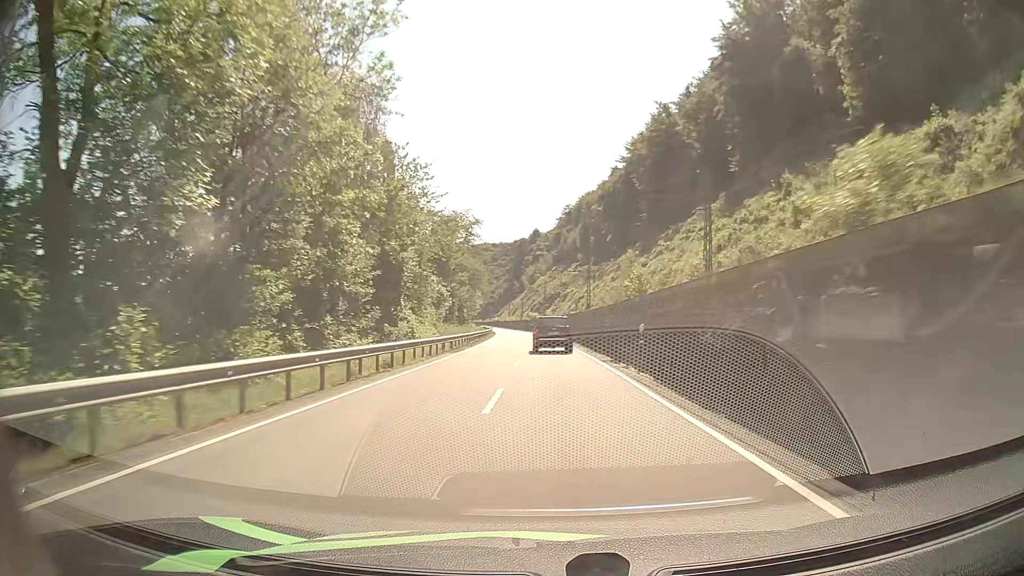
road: primary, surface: asphalt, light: Day
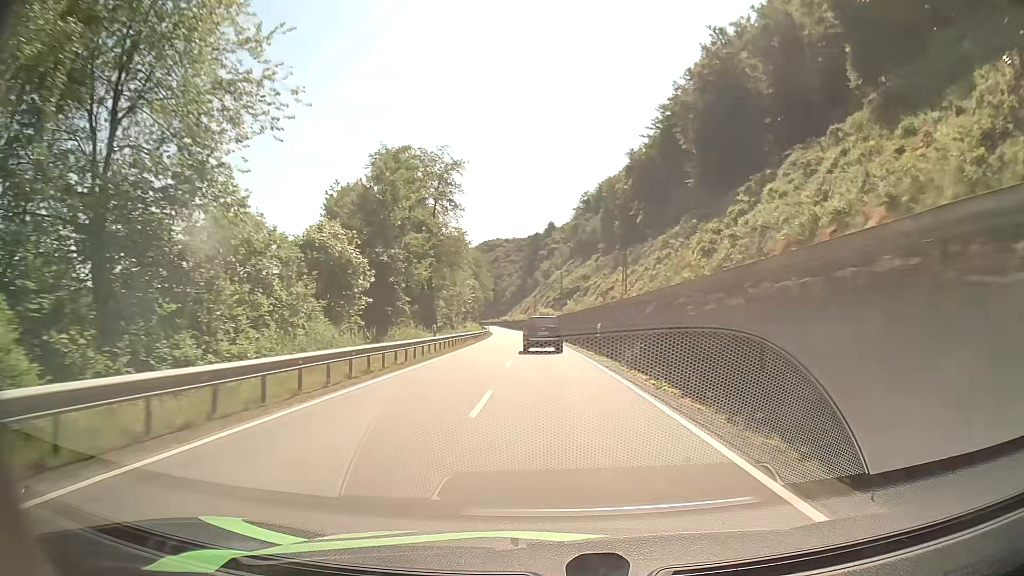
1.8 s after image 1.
(-0.4, +36.6) m; -1°
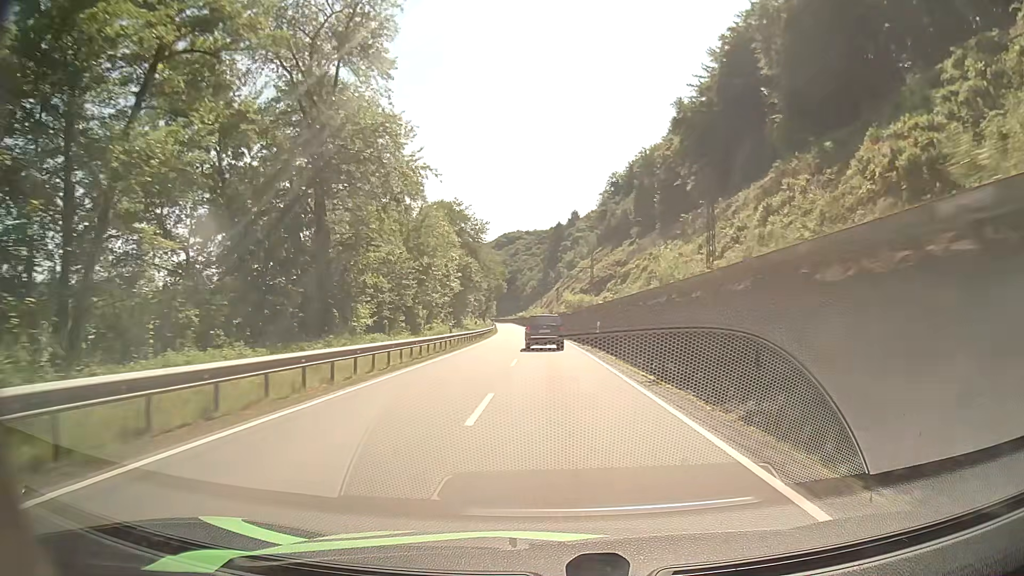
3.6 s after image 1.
(-0.9, +36.3) m; -2°
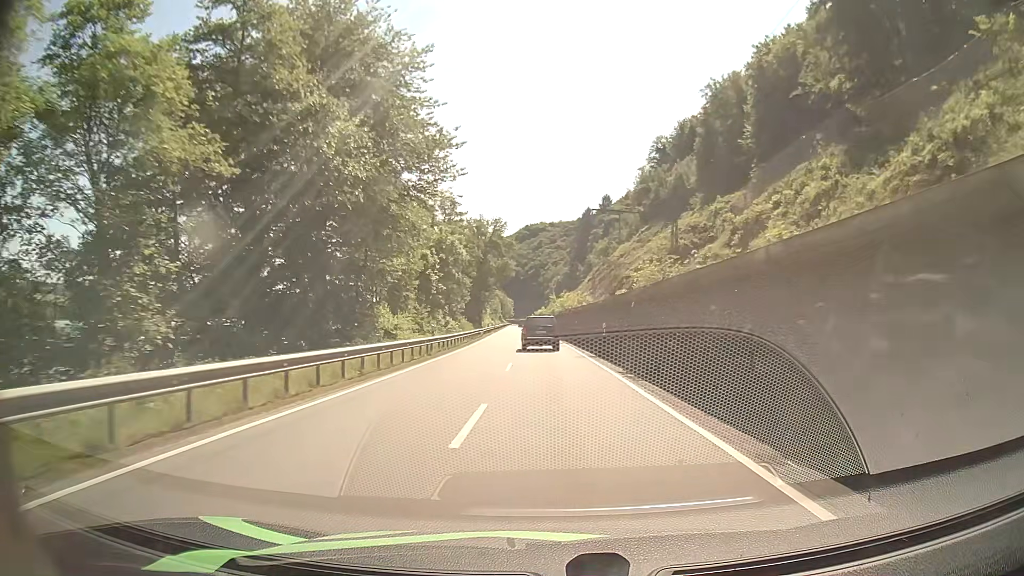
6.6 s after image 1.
(-1.5, +61.4) m; -2°
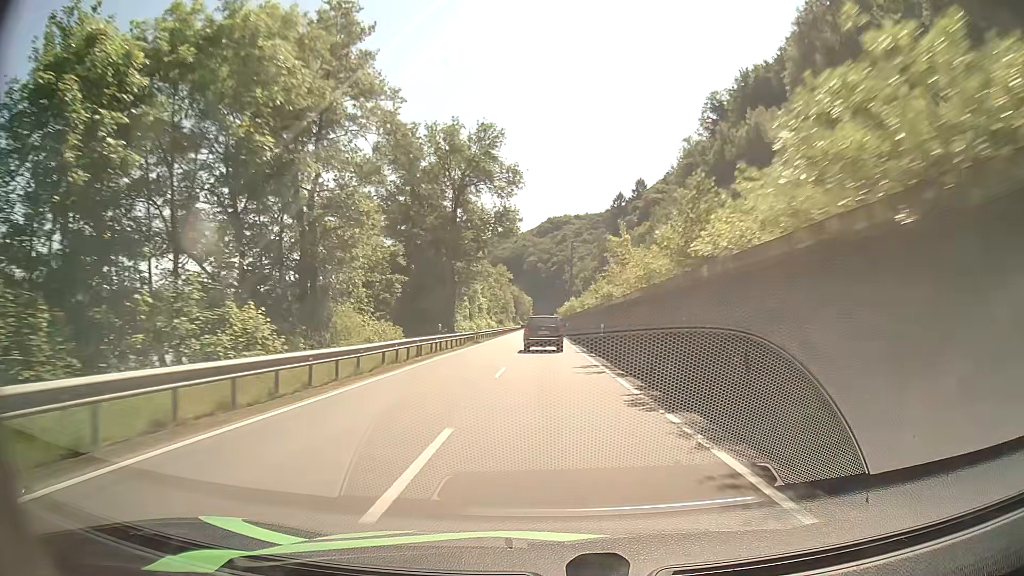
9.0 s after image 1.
(-0.8, +50.4) m; -2°
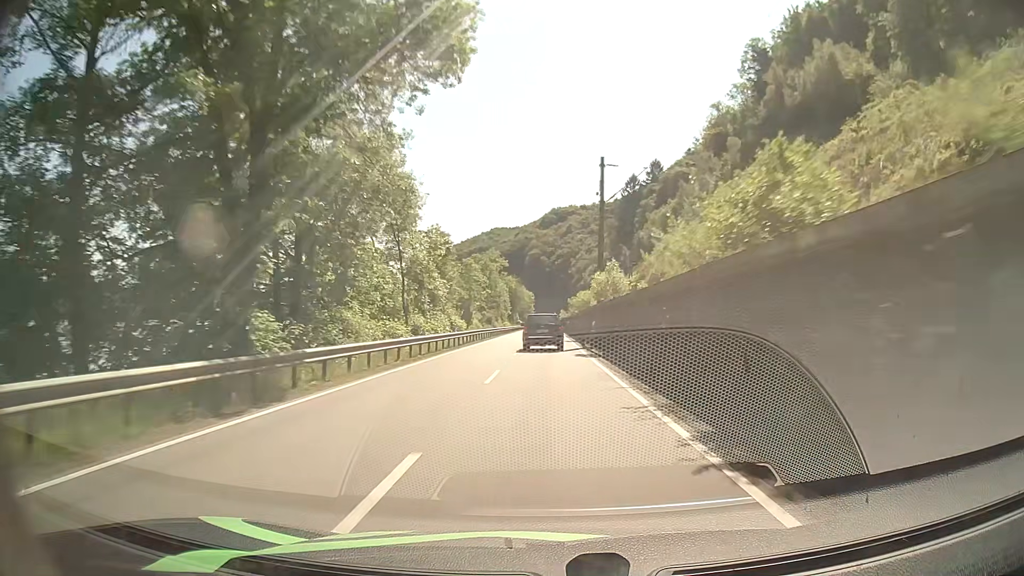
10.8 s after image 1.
(-0.1, +37.5) m; 0°
